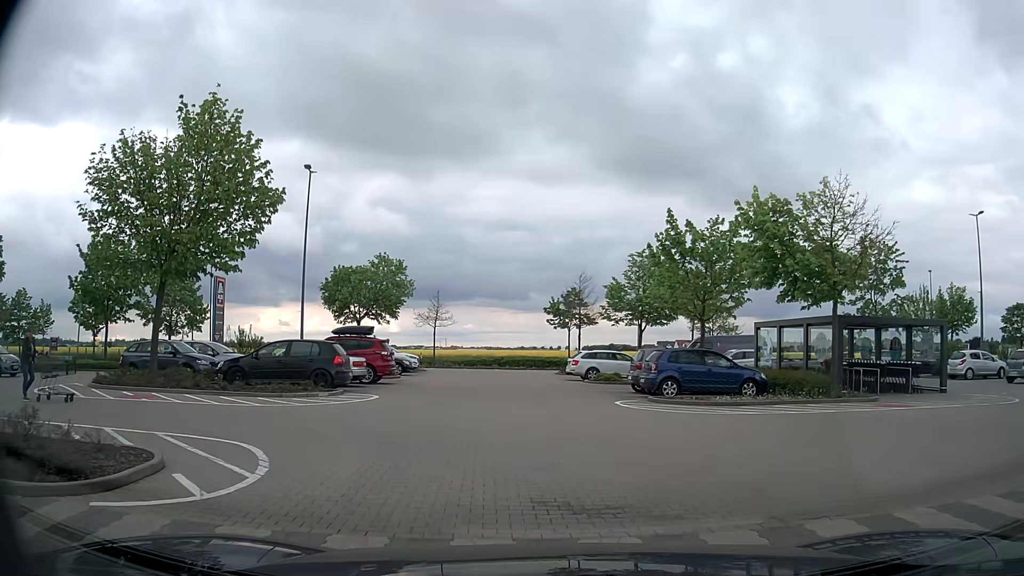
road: service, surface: paving_stones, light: Day
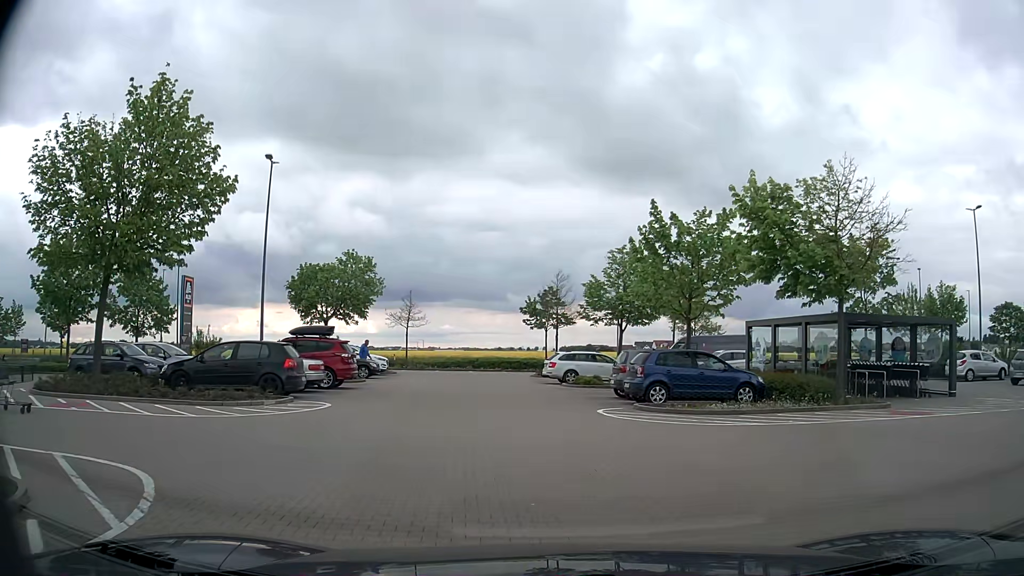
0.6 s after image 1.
(0.0, +2.1) m; +2°
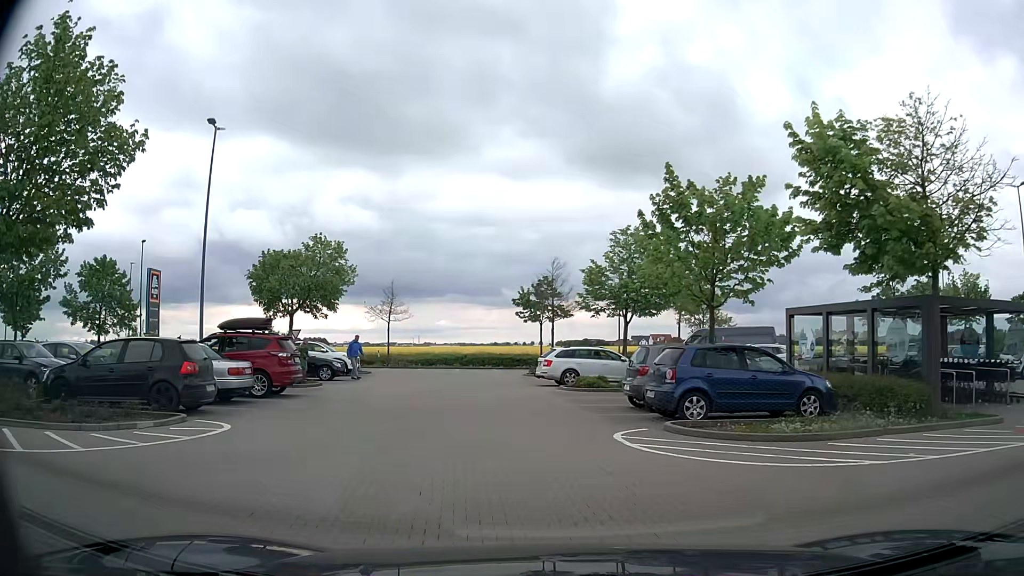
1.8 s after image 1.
(0.0, +5.2) m; -1°
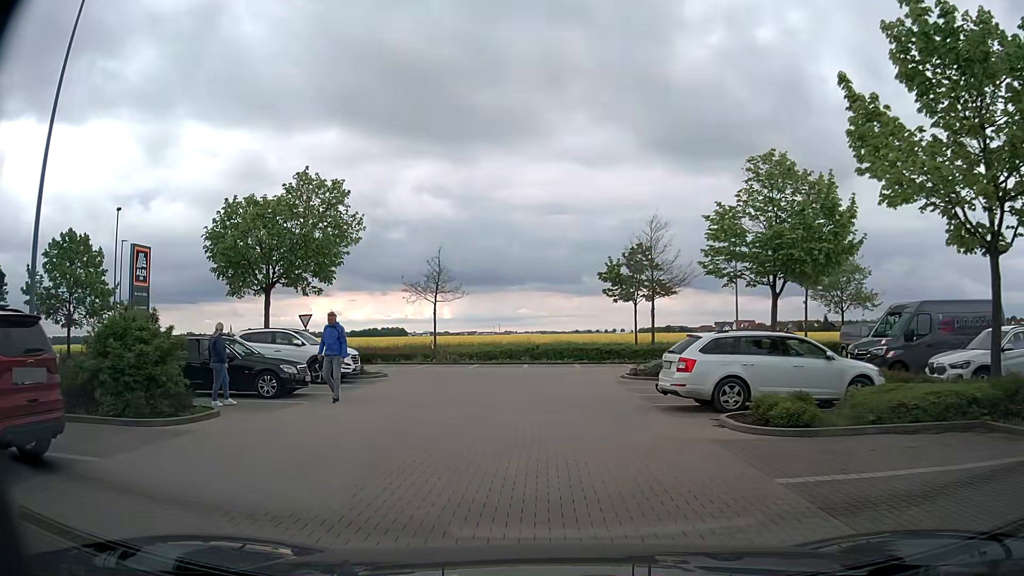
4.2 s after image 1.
(-0.7, +12.8) m; -7°
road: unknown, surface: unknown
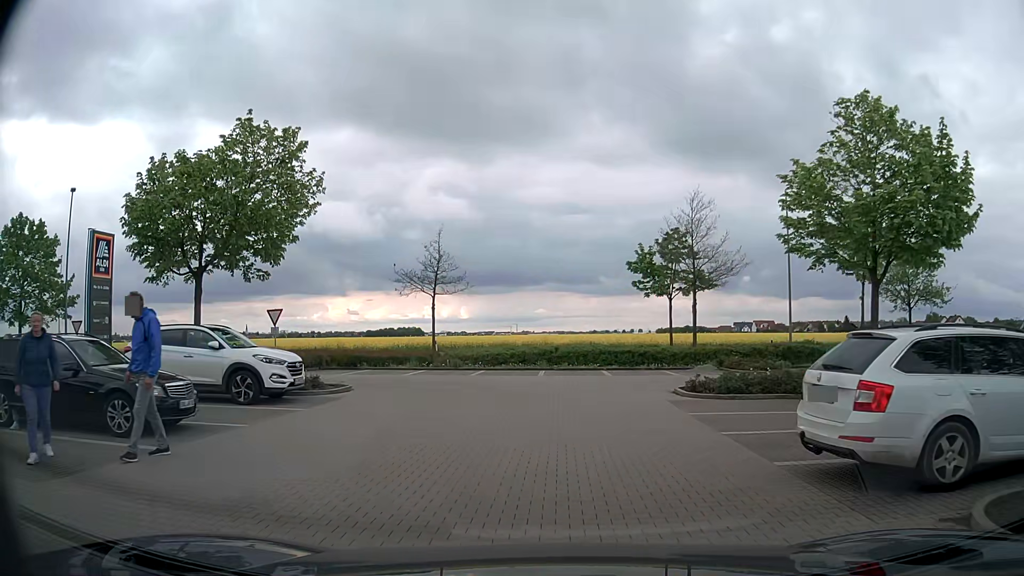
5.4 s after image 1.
(-0.1, +6.5) m; -1°
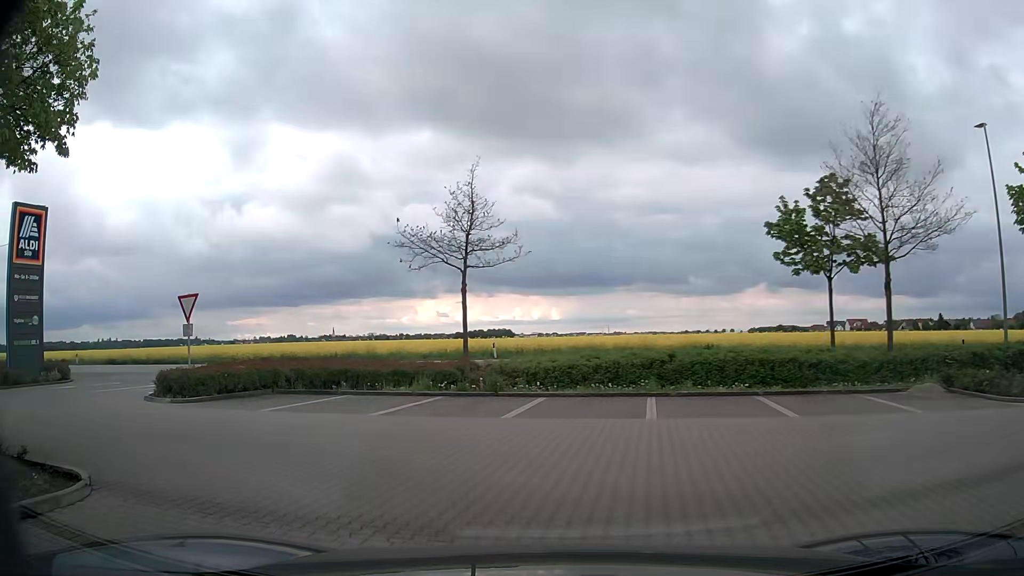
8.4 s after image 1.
(-0.3, +12.9) m; -7°
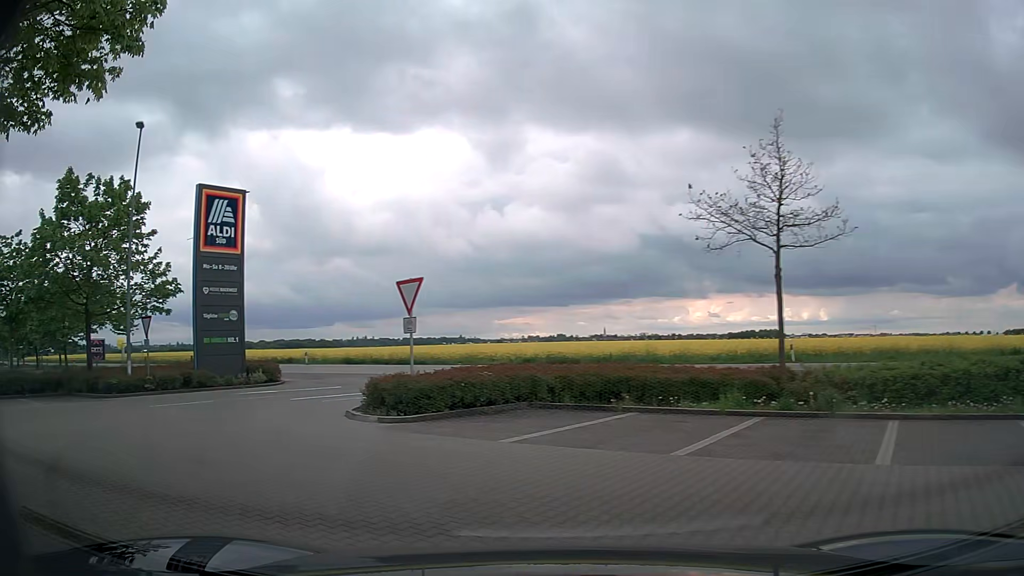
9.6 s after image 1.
(-0.8, +4.4) m; -23°
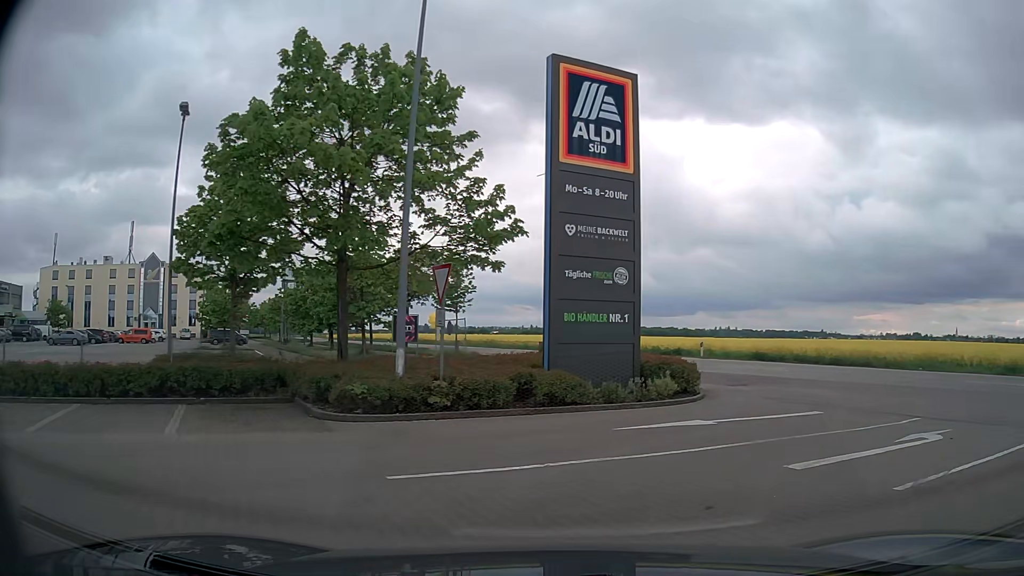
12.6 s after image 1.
(-4.8, +10.4) m; -33°
